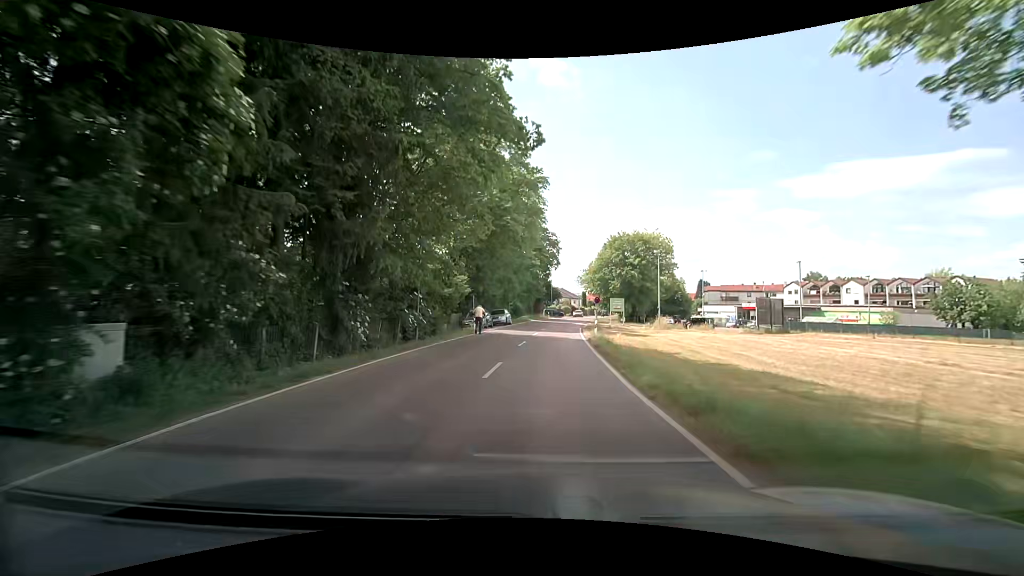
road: tertiary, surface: asphalt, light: Day
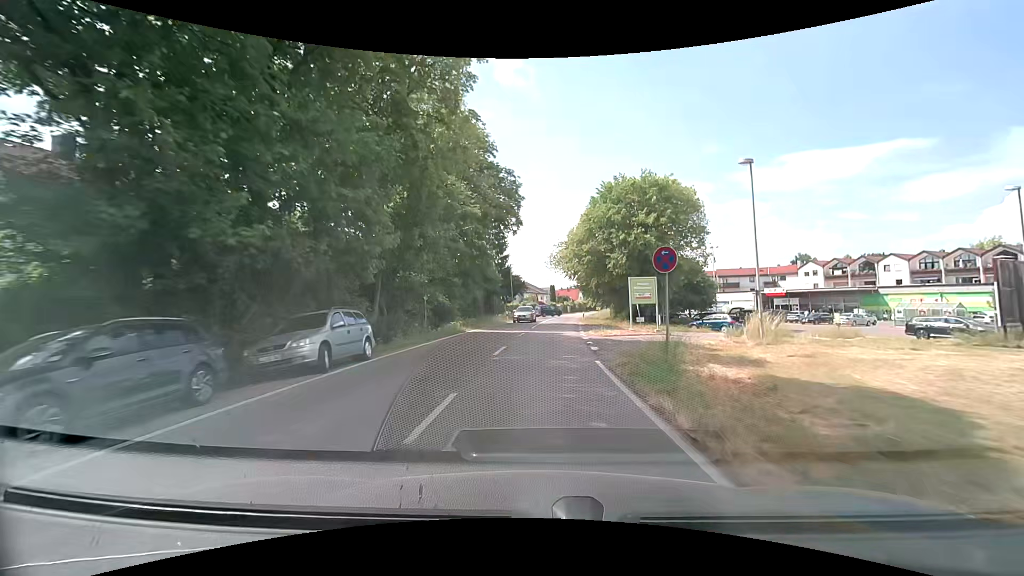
(+1.6, +30.8) m; +5°
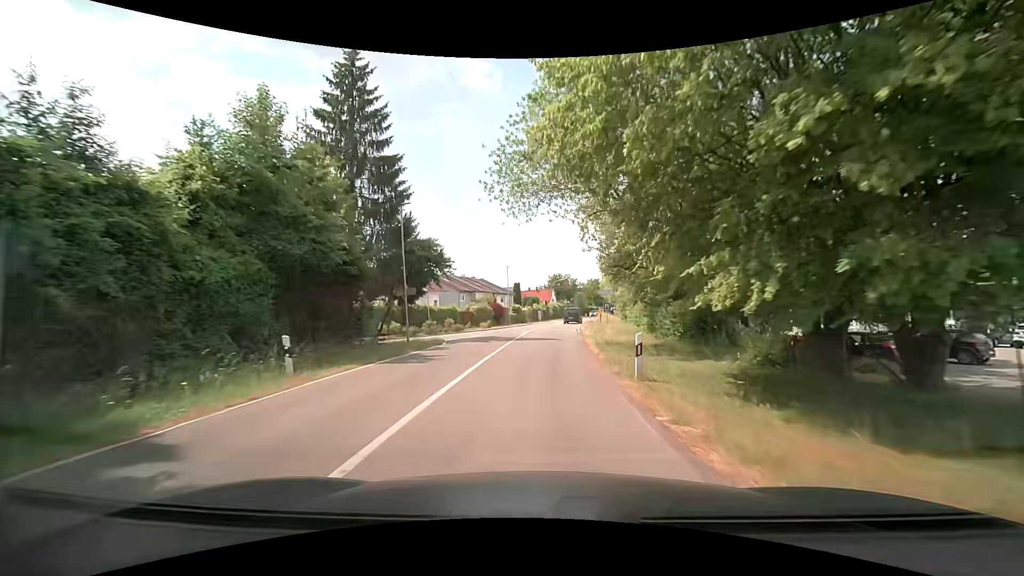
(+1.6, +38.7) m; +4°
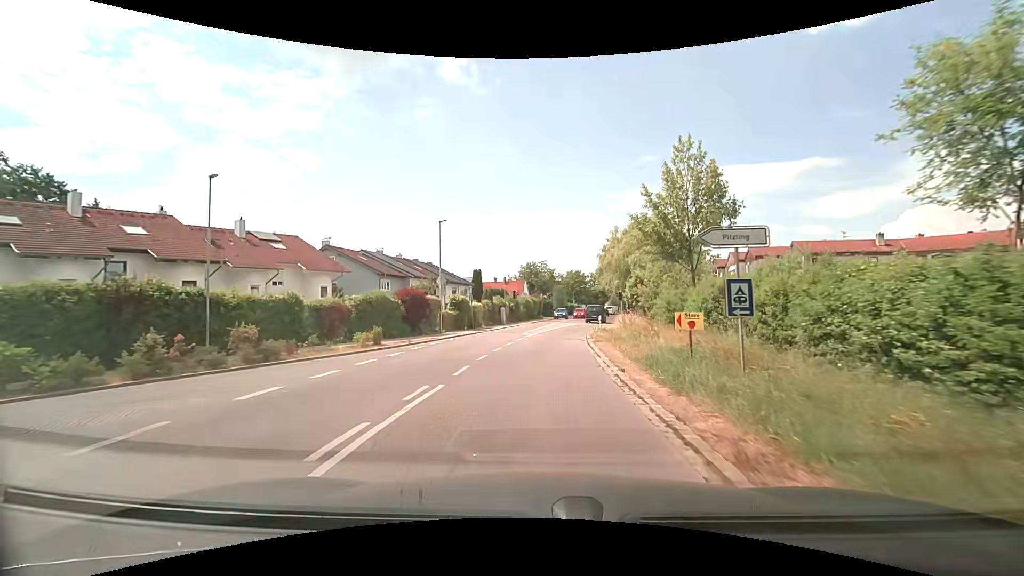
(+0.5, +29.2) m; +2°
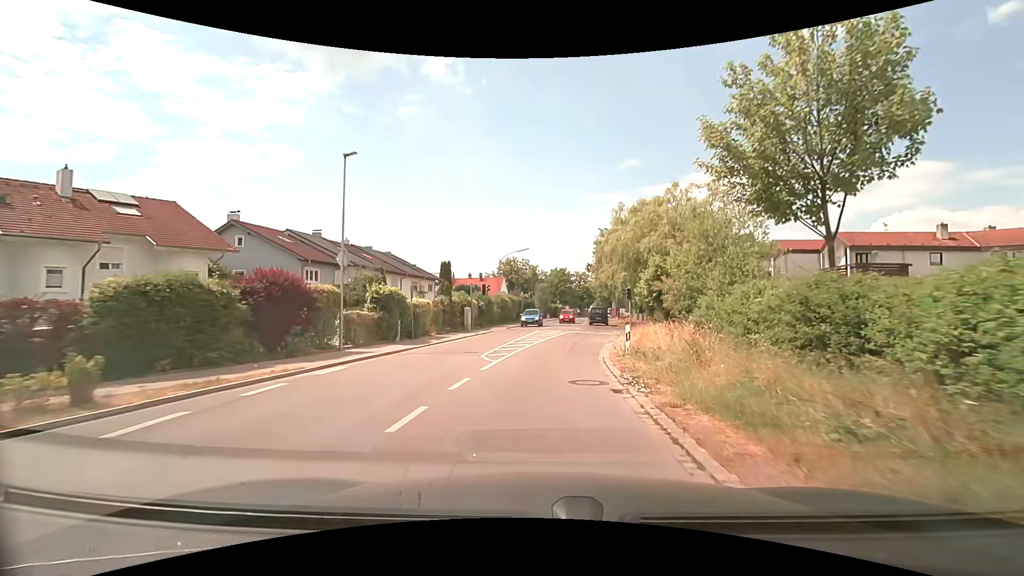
(+0.3, +13.6) m; +2°
(0, +10) (+1, +20) (+3, +30) (+4, +40) (+6, +50) (+7, +59) (+8, +69) (+9, +79) (+9, +89) (+10, +99) m
